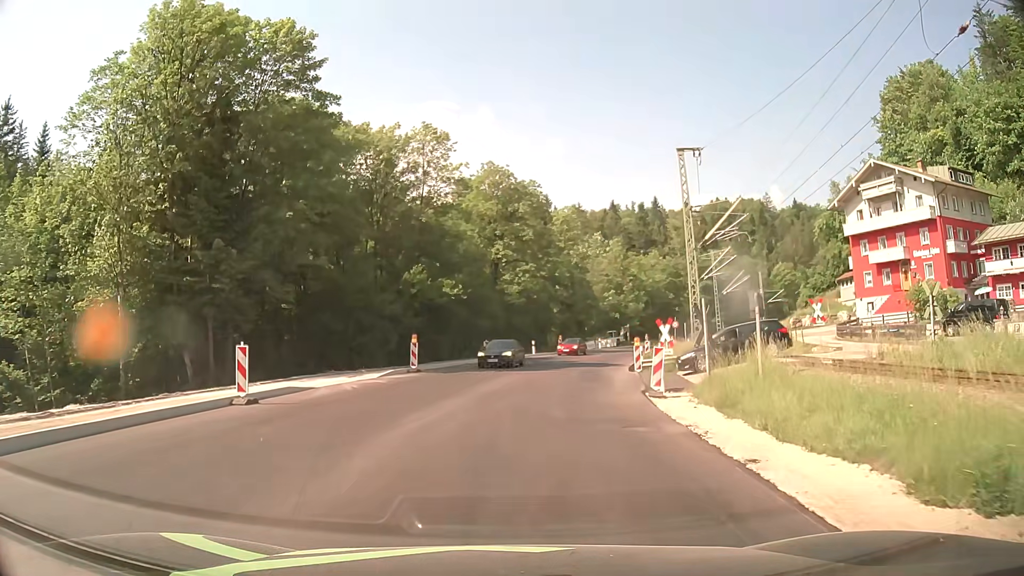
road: primary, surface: asphalt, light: Day
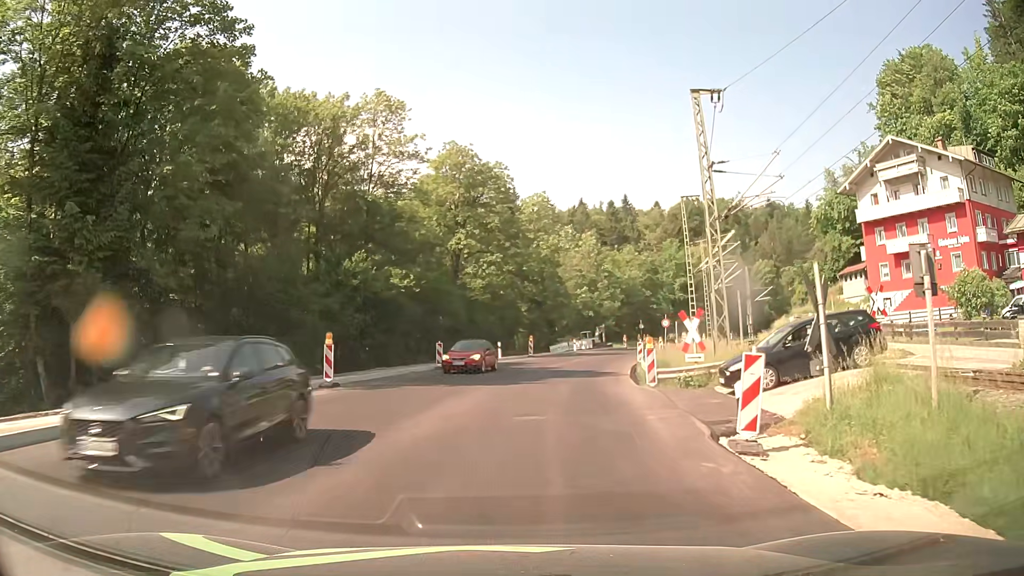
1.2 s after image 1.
(+0.3, +9.2) m; +3°
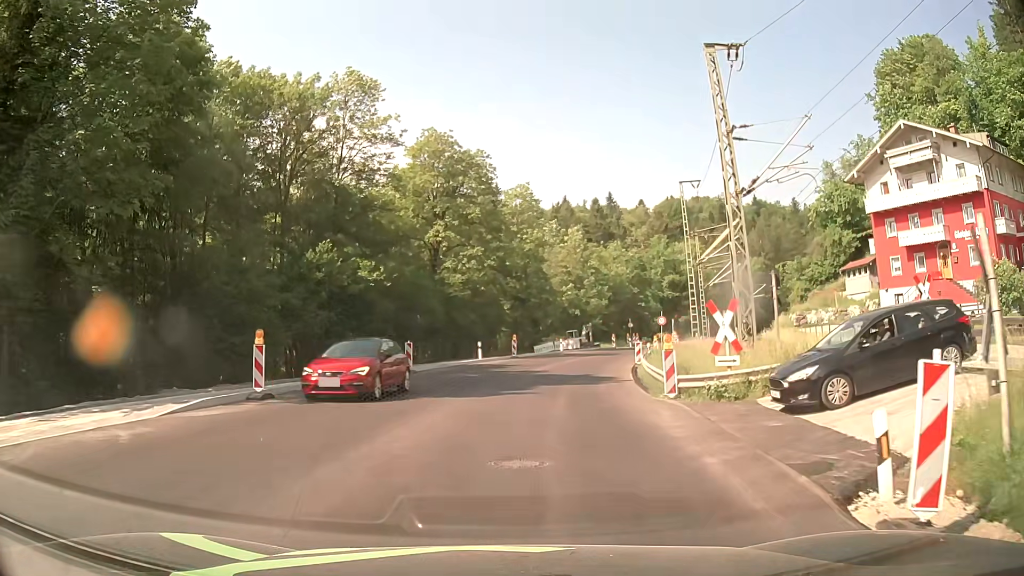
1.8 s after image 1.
(0.0, +4.6) m; +1°
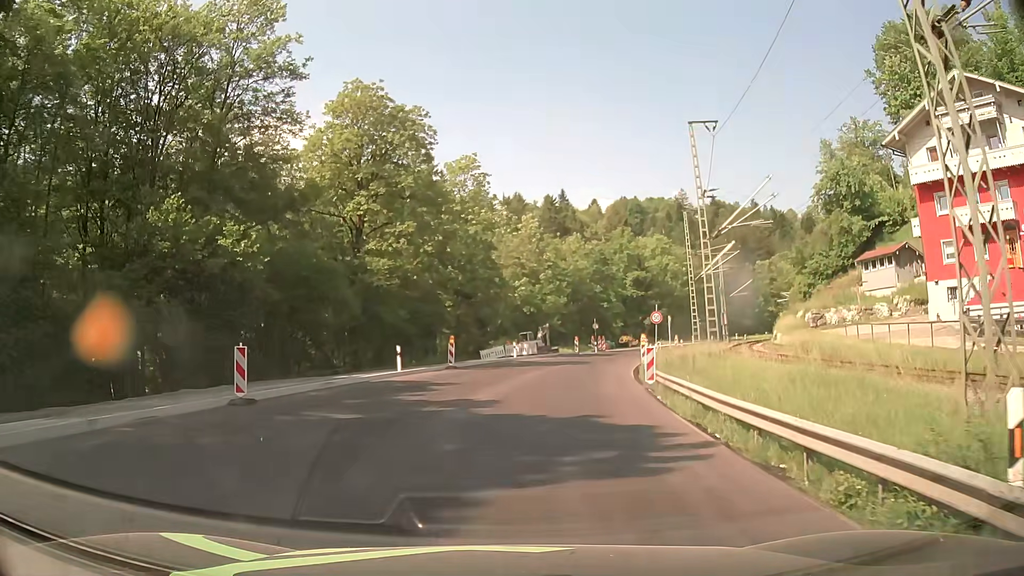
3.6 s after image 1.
(+0.5, +13.8) m; +4°
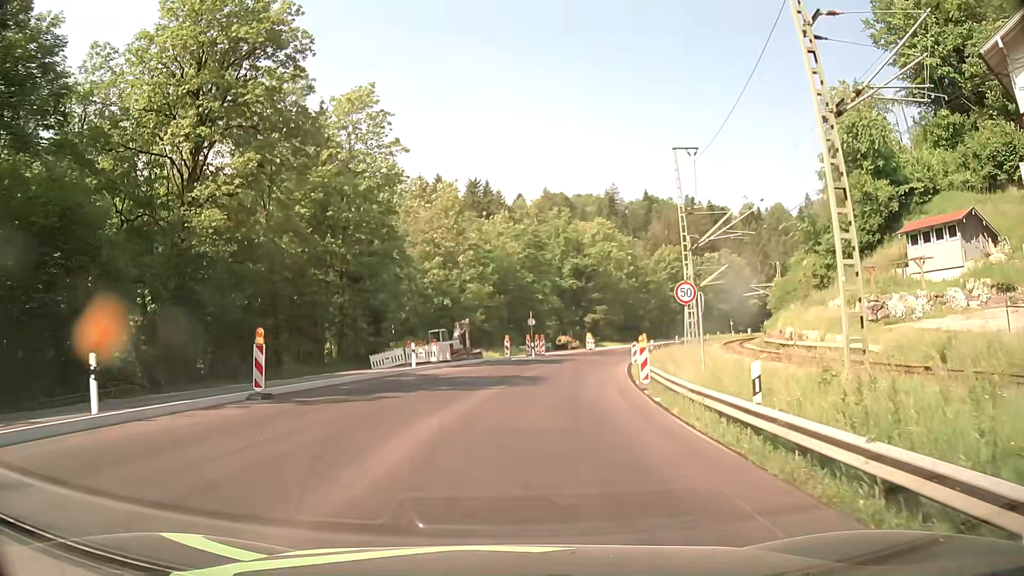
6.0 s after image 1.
(+1.1, +18.5) m; +7°
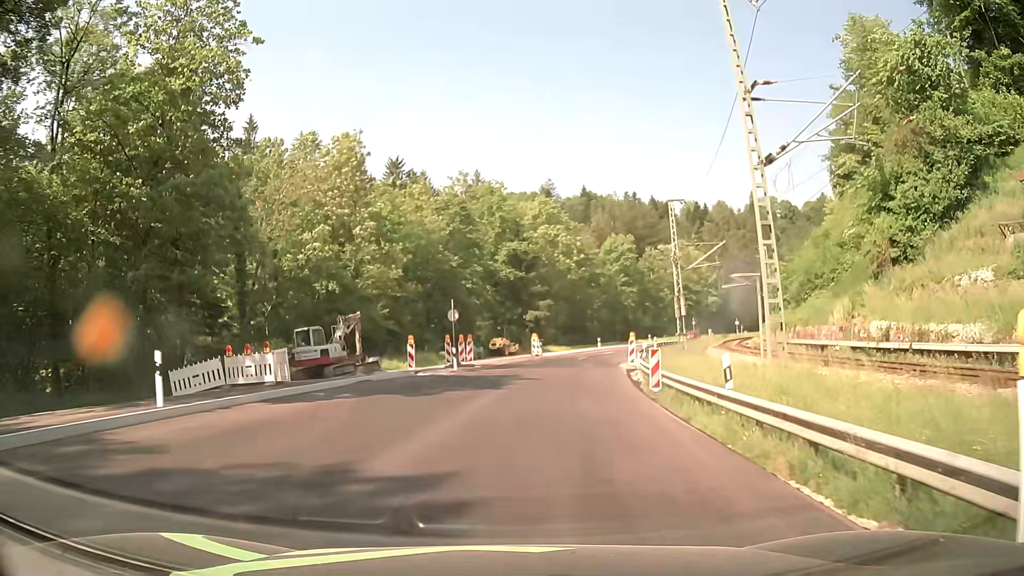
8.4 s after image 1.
(+1.0, +18.8) m; +6°
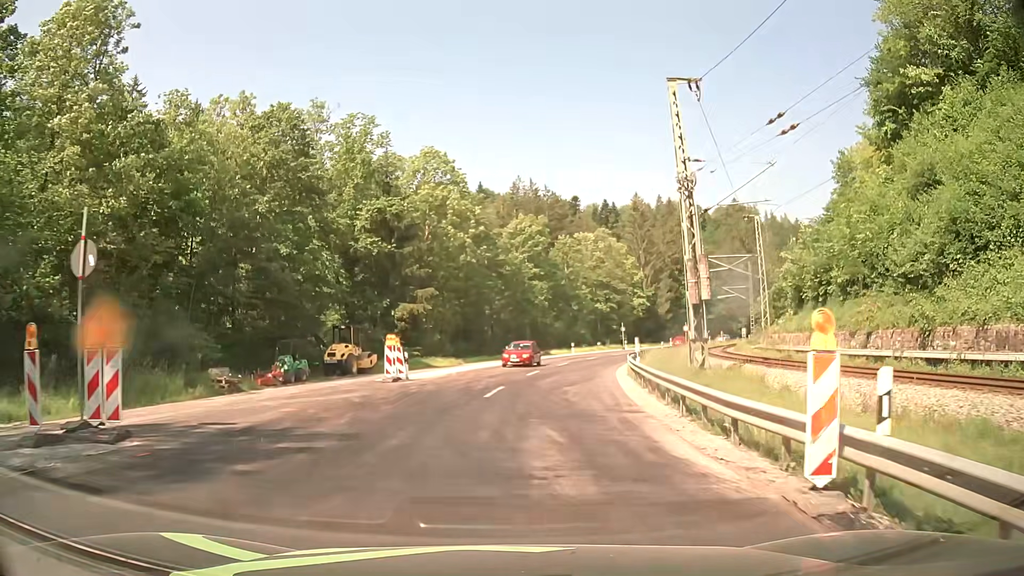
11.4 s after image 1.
(+2.0, +26.6) m; +9°
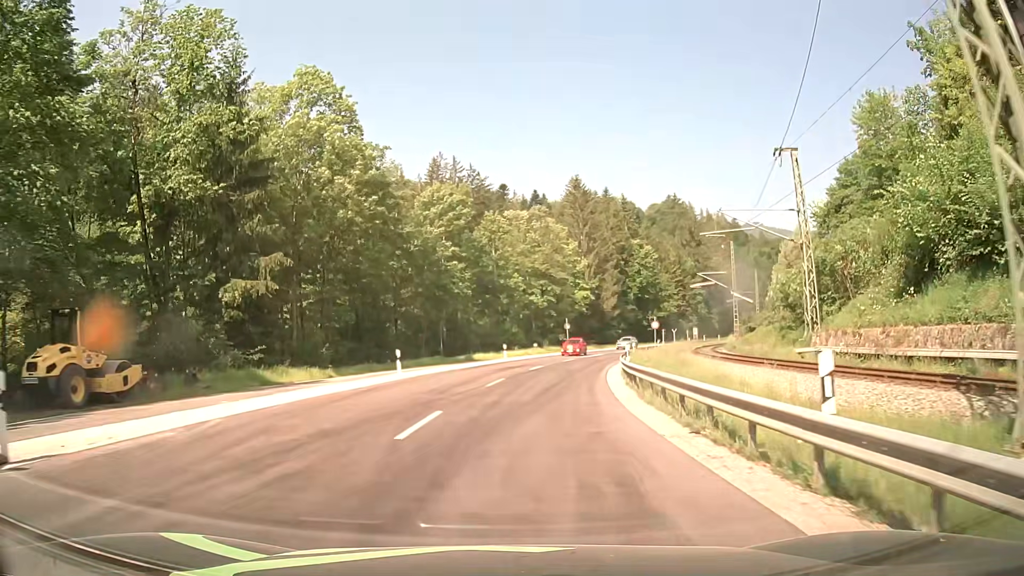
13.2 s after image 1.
(+1.2, +20.0) m; +6°
(0, +10) (+1, +20) (+2, +30) (+4, +40) (+6, +49) (+9, +59) (+13, +68) (+17, +78) (+21, +87) (+26, +95) m
